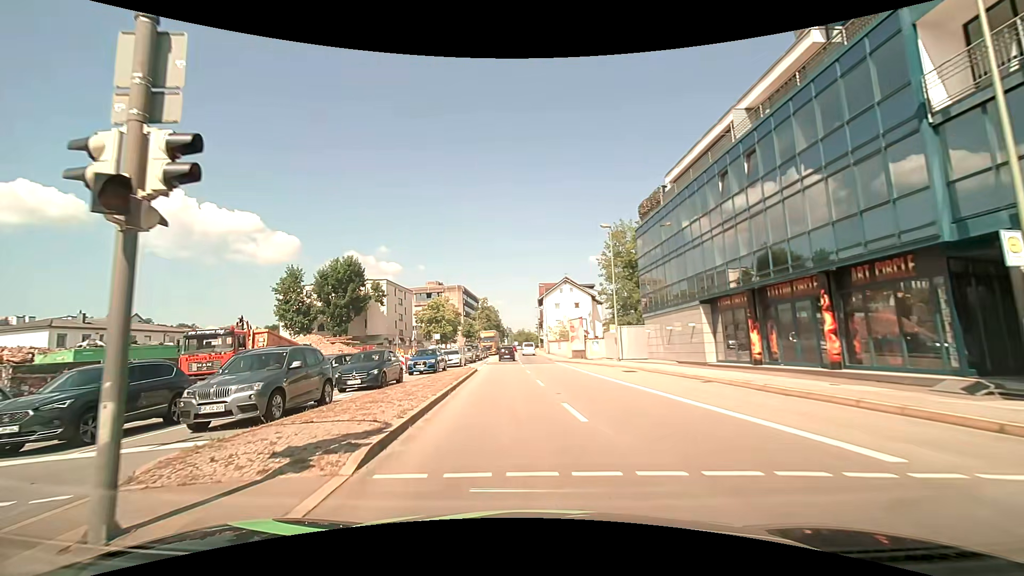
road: primary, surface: asphalt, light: Day
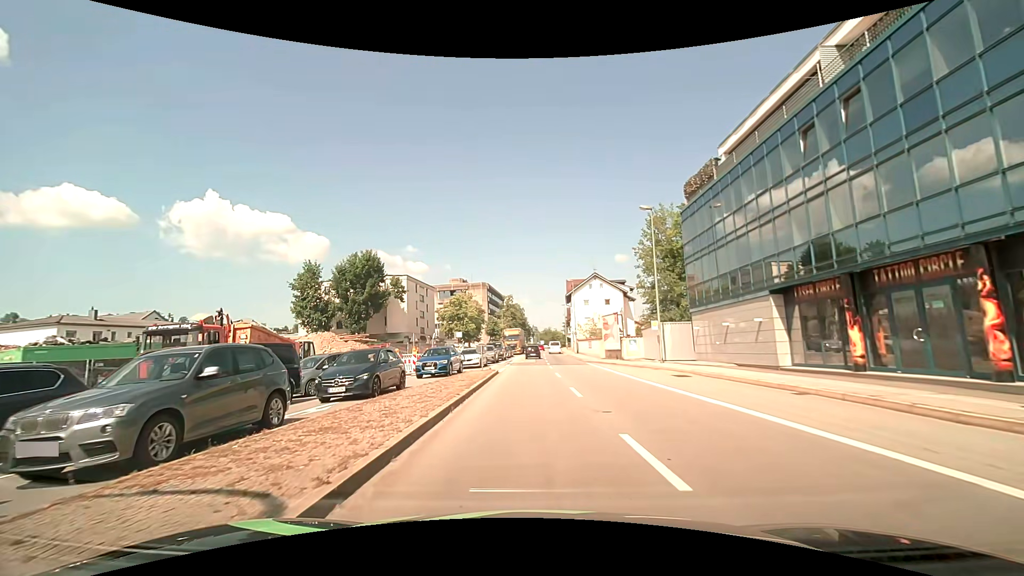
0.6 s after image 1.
(-0.1, +4.4) m; -3°
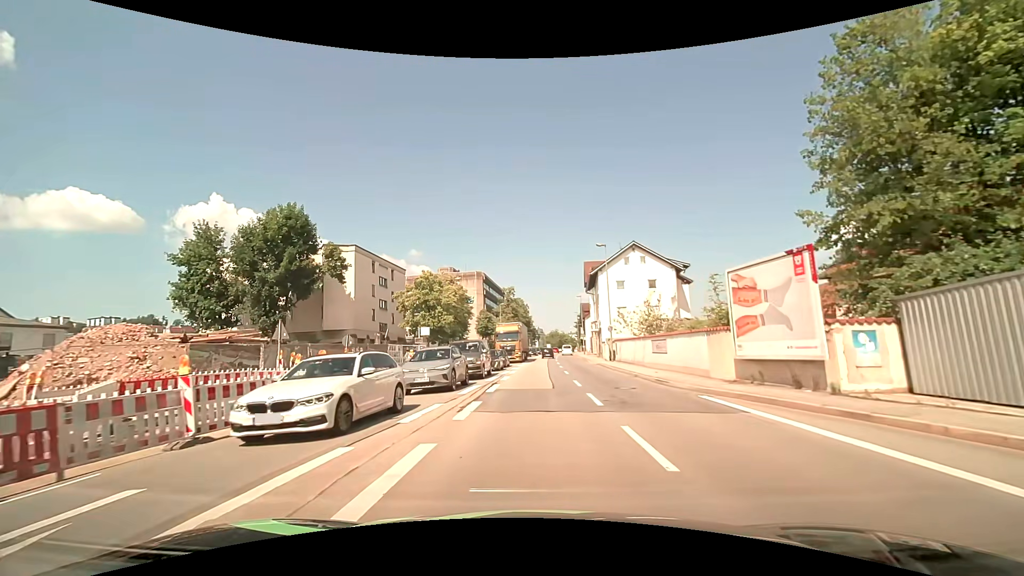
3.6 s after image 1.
(-0.2, +26.1) m; -1°
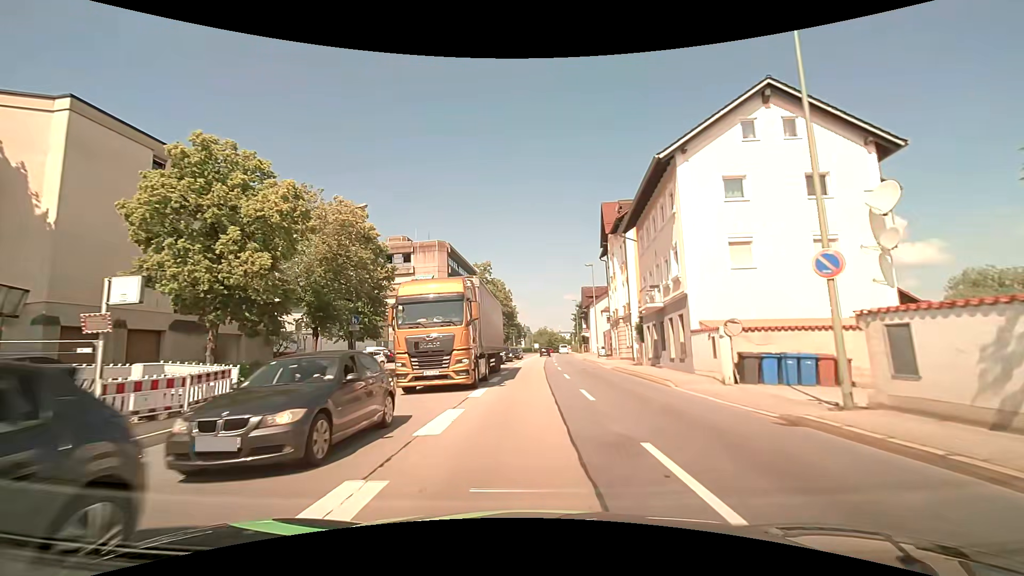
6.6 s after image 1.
(+0.7, +32.5) m; +2°
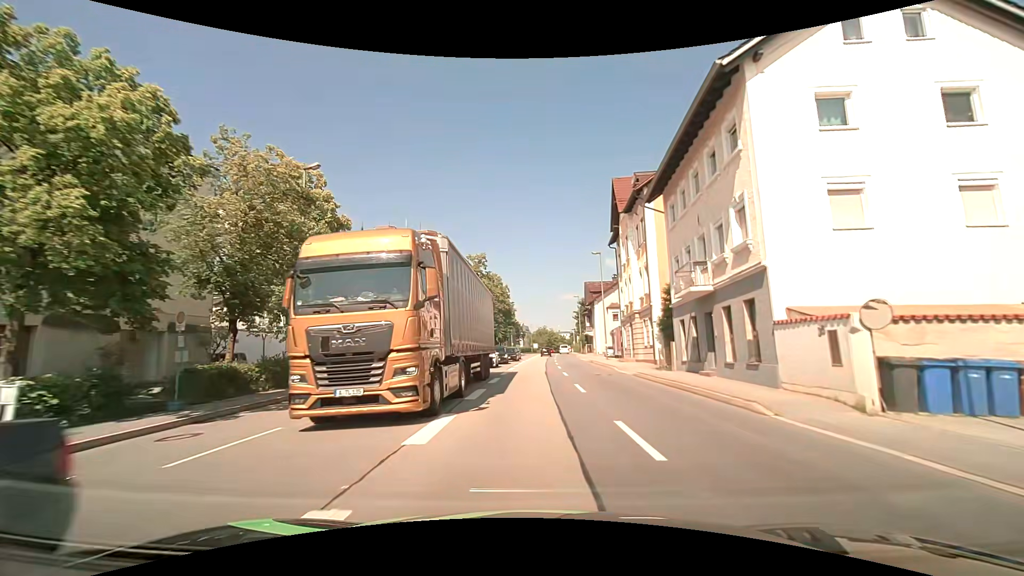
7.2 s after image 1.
(0.0, +6.9) m; 0°
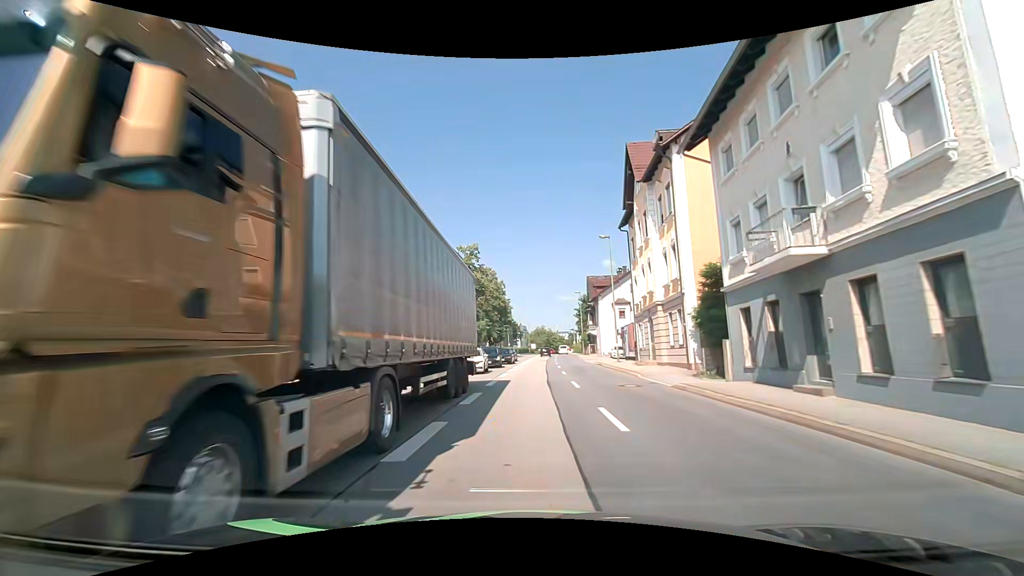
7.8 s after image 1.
(0.0, +7.1) m; 0°
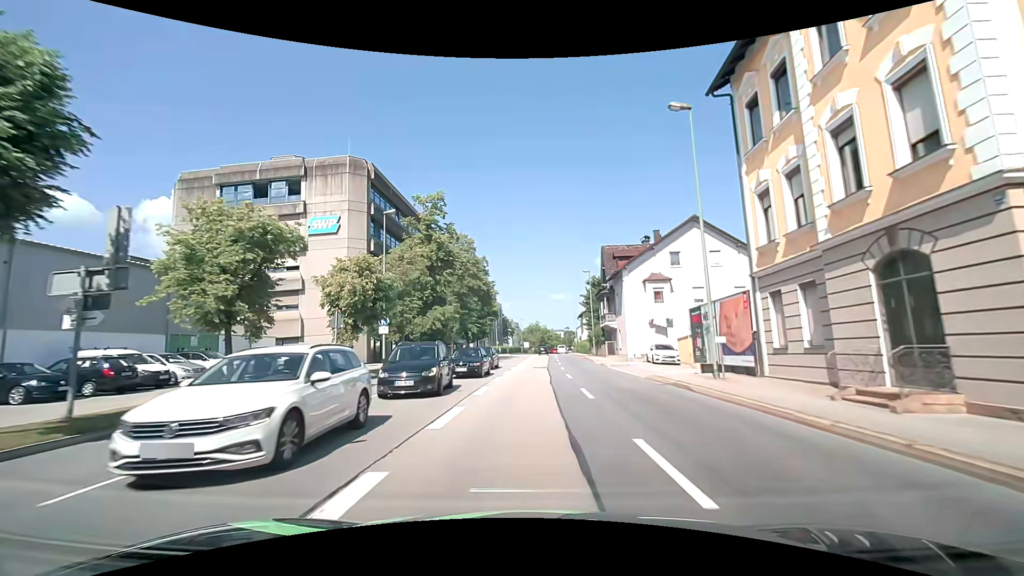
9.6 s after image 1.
(+0.1, +21.8) m; +1°
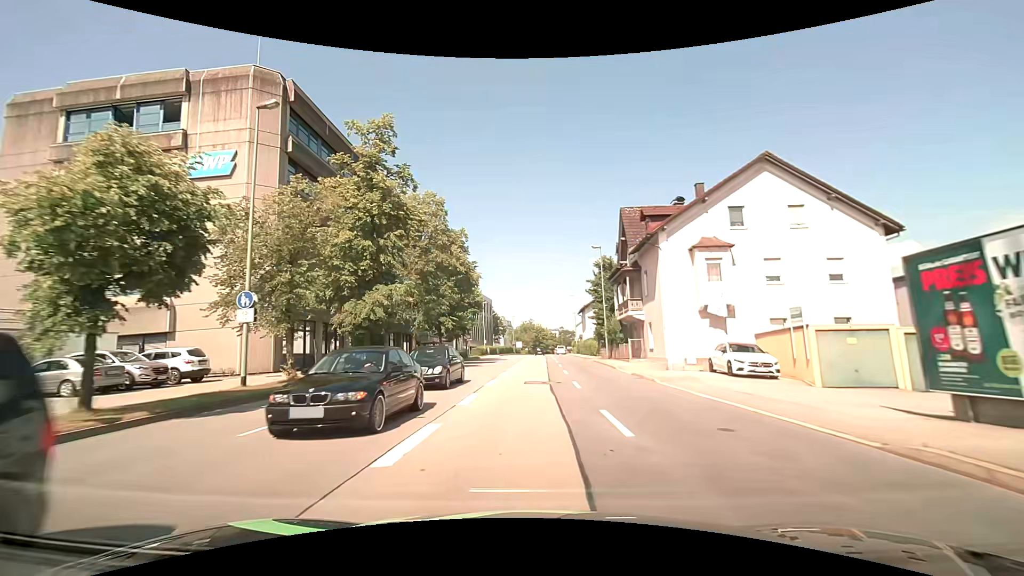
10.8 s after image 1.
(+0.1, +14.6) m; +1°
(0, +10) (0, +20) (0, +30) (0, +40) (0, +50) (+1, +60) (+1, +70) (+1, +80) (+1, +90) (+2, +100) m
